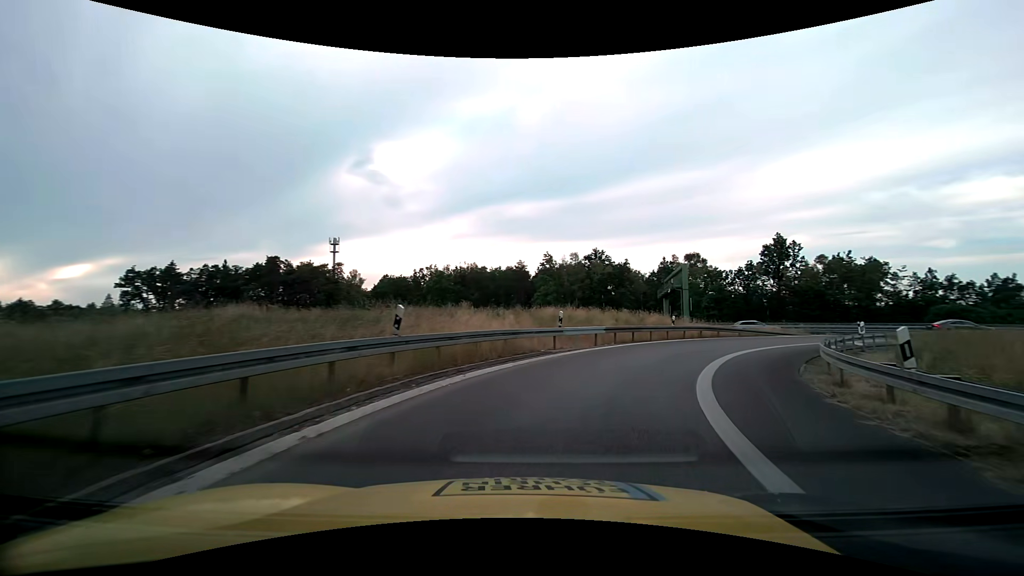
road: motorway_link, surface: asphalt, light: Day
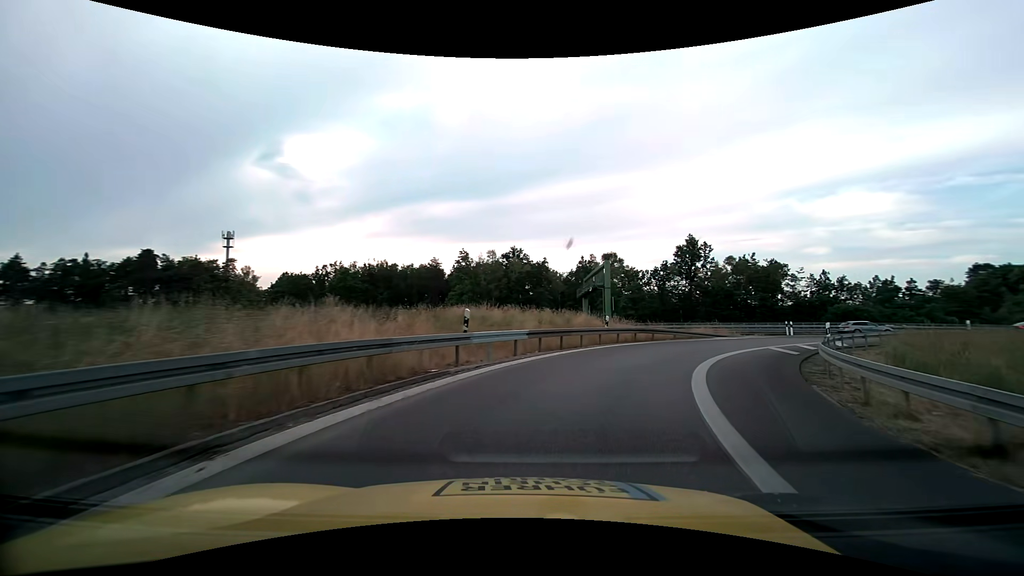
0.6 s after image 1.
(+0.5, +6.1) m; +9°
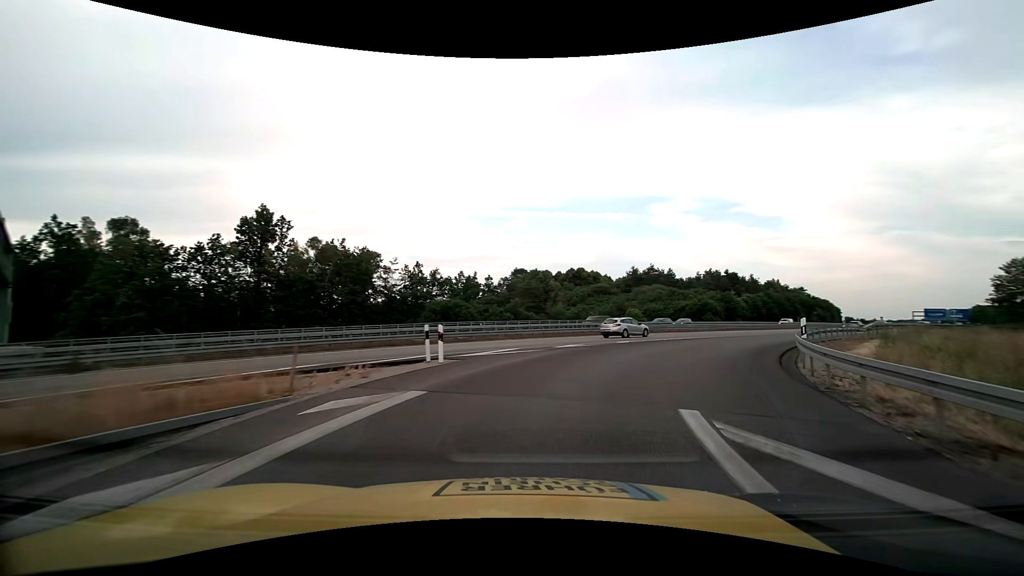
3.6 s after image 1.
(+11.1, +27.9) m; +45°
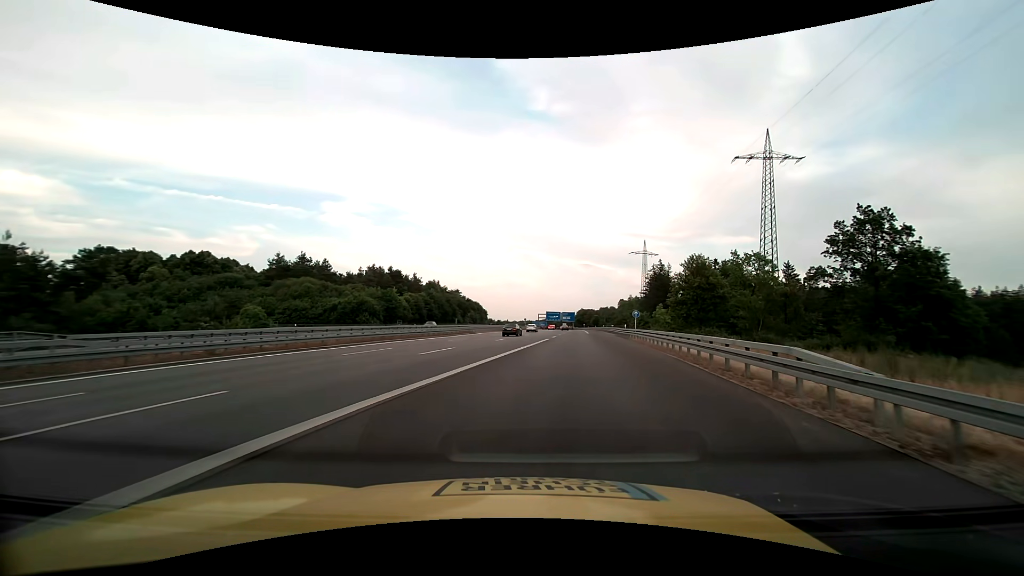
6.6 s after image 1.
(+11.3, +29.1) m; +37°
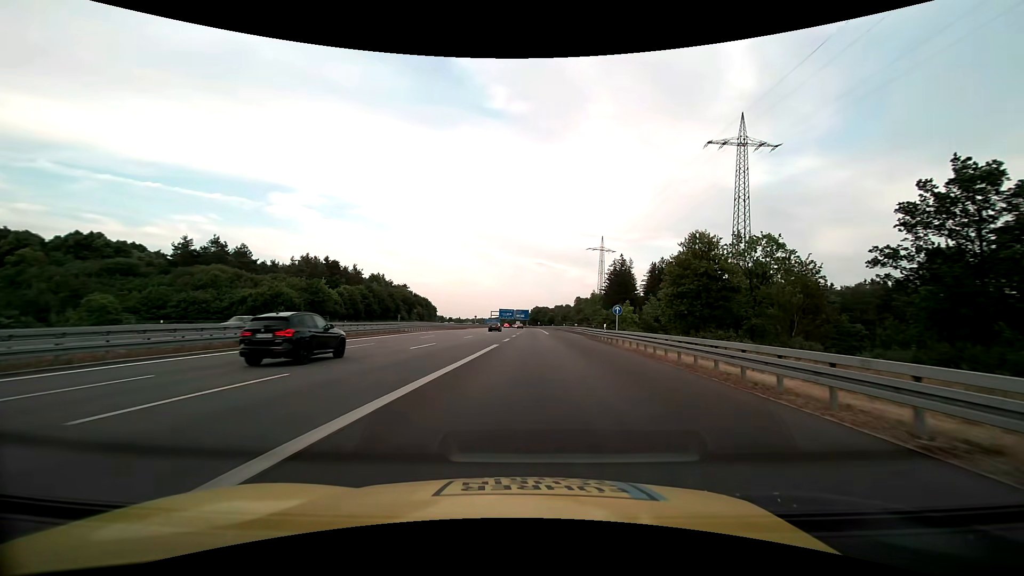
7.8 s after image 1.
(+1.0, +15.4) m; +6°
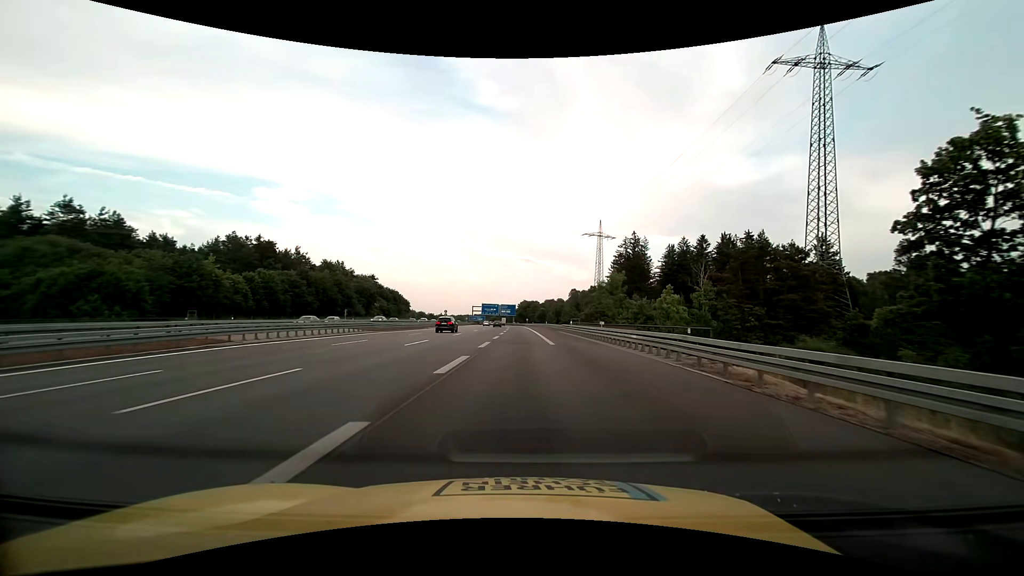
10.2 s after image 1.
(+0.9, +36.3) m; +2°
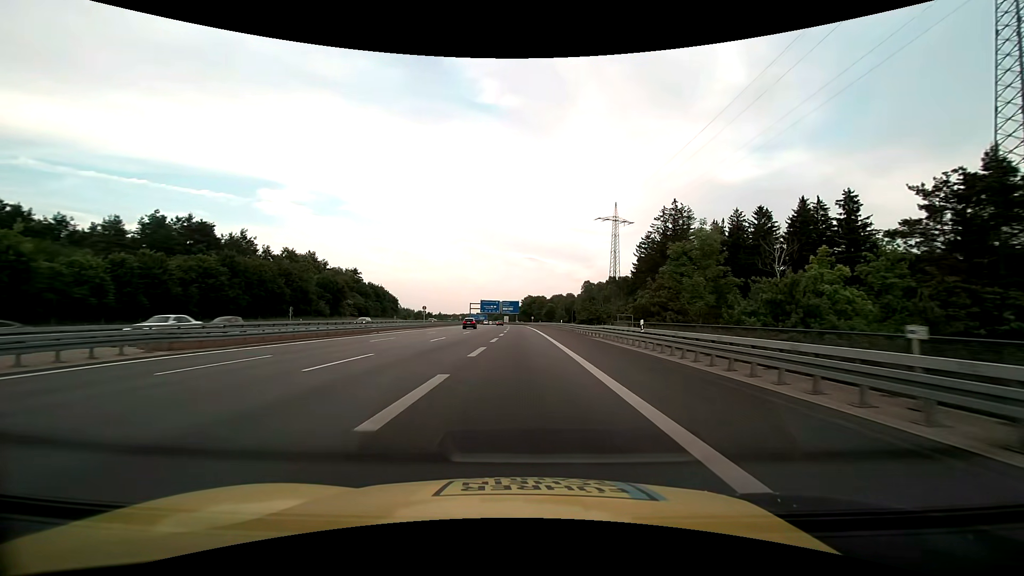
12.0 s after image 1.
(-0.1, +30.8) m; 0°
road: motorway
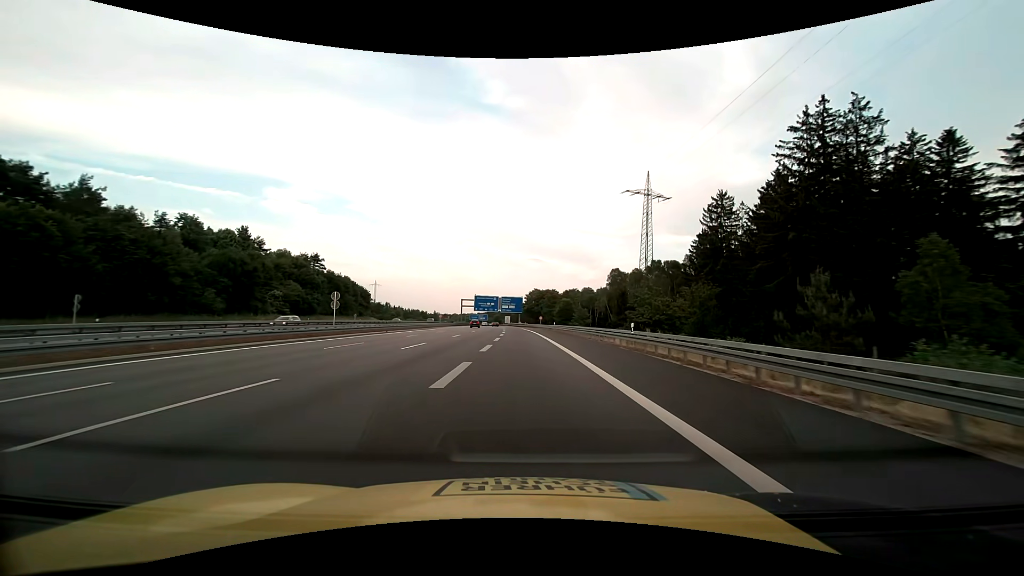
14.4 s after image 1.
(-0.3, +44.8) m; 0°
(0, +10) (0, +20) (0, +30) (0, +40) (-1, +50) (-1, +60) (-2, +70) (-2, +80) (-3, +90) (-4, +100) m
